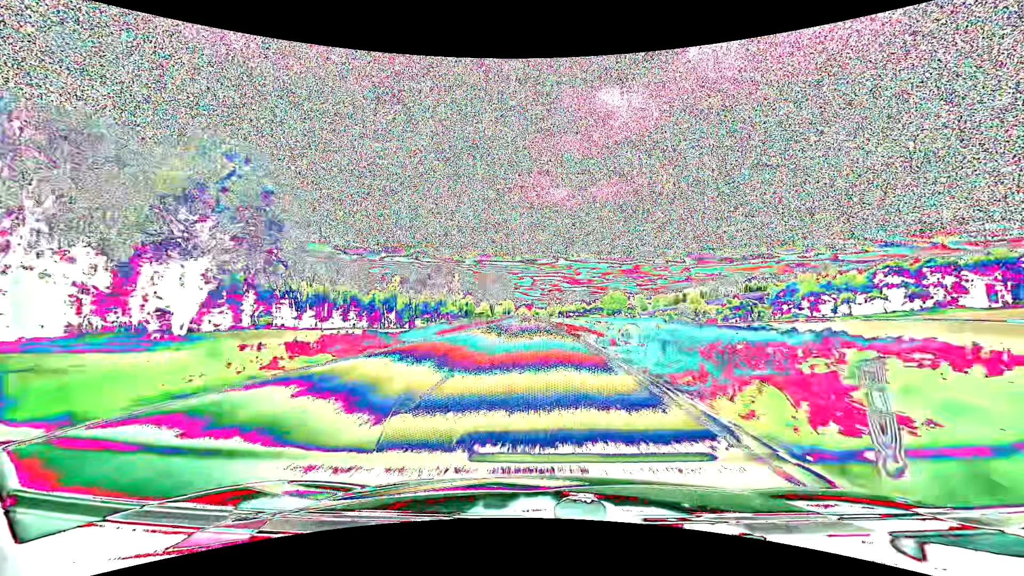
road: primary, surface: asphalt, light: Day
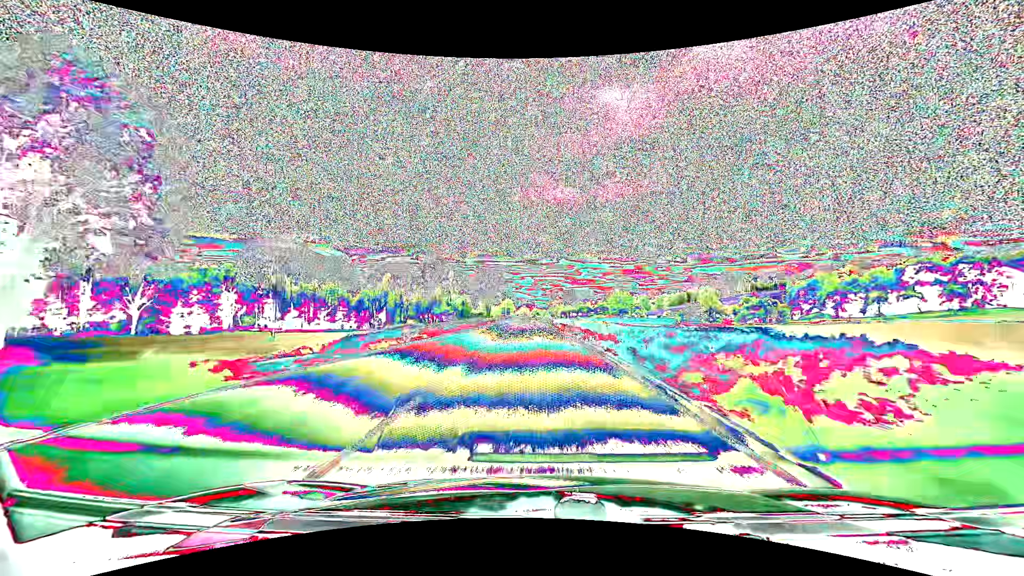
(0.0, +14.2) m; 0°
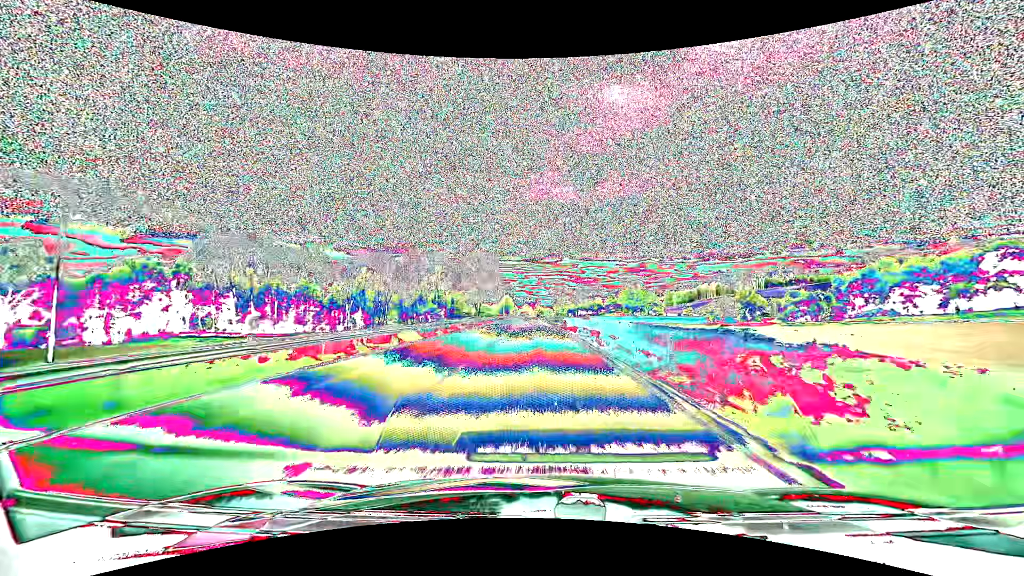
(-0.1, +28.5) m; 0°
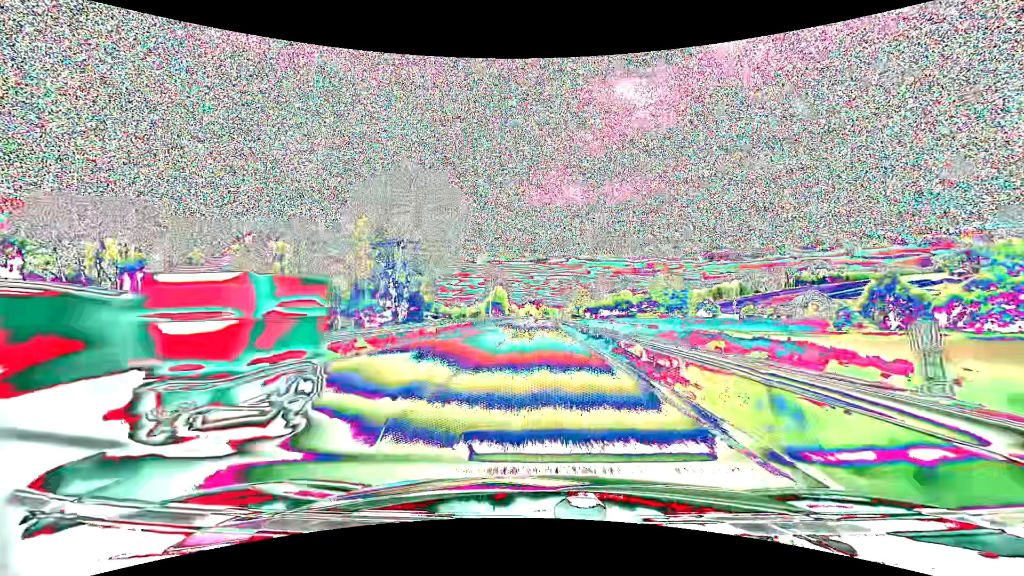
(-0.3, +57.5) m; -1°
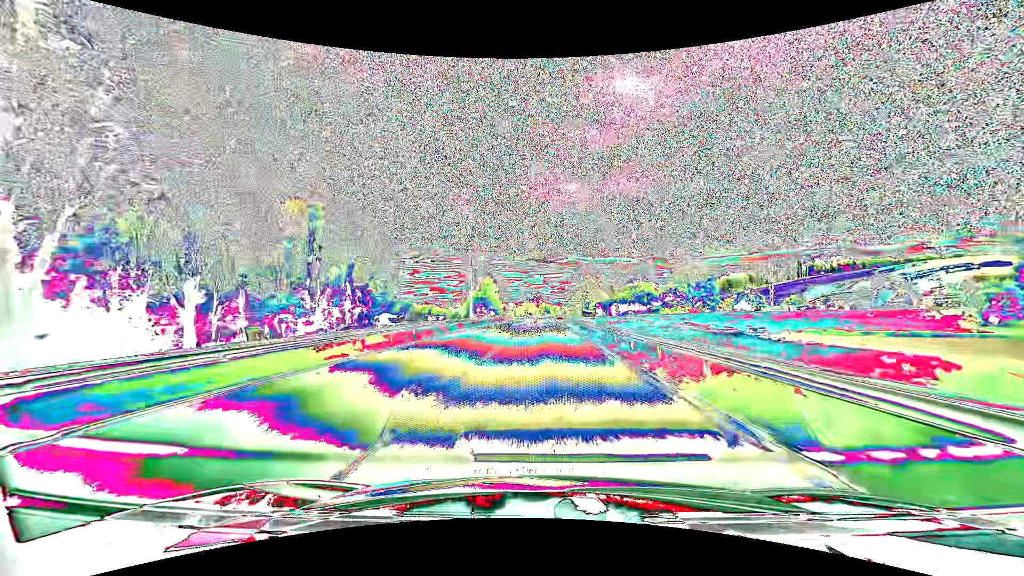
(0.0, +29.1) m; 0°
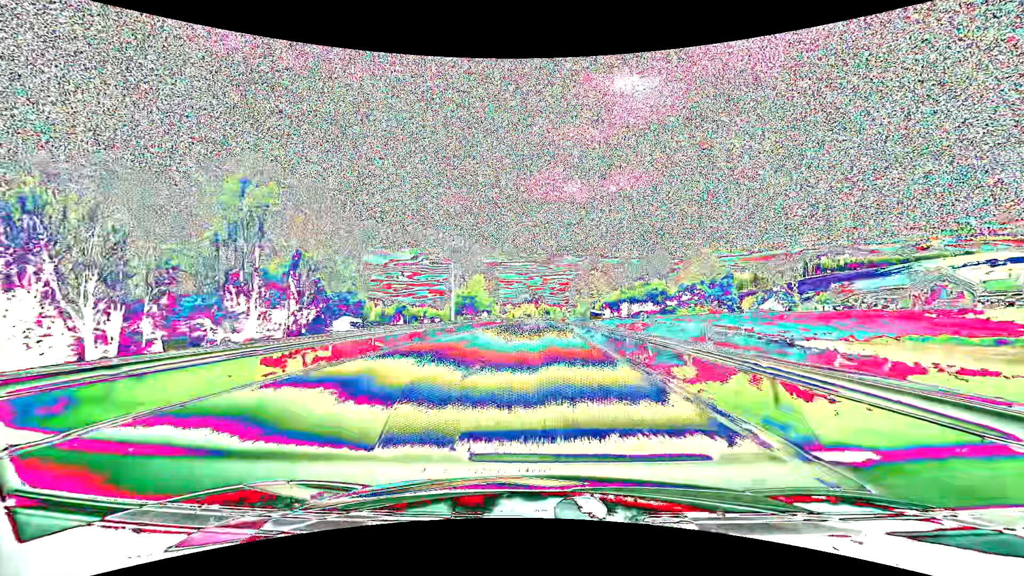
(0.0, +14.7) m; 0°
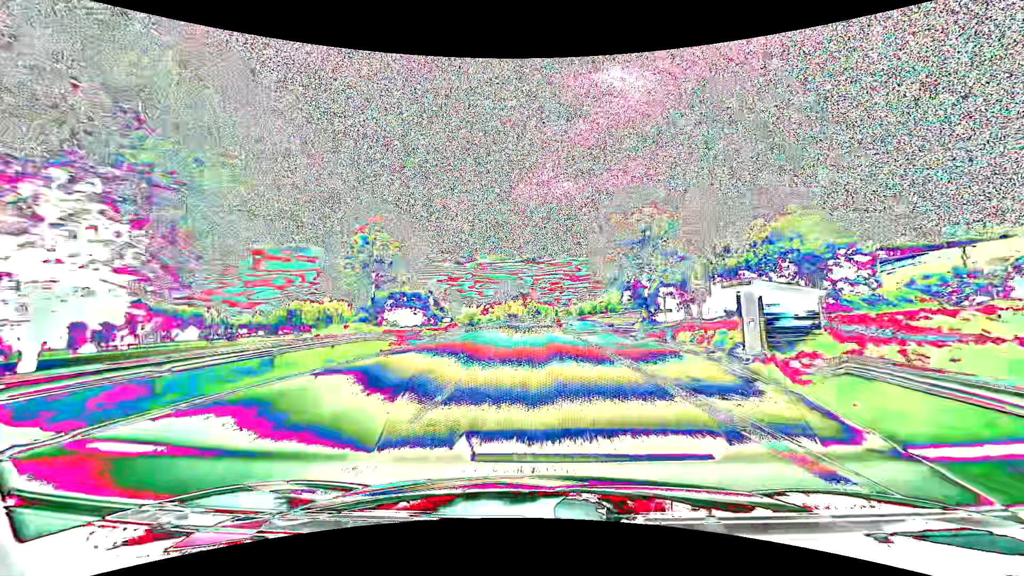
(+0.5, +59.2) m; +1°
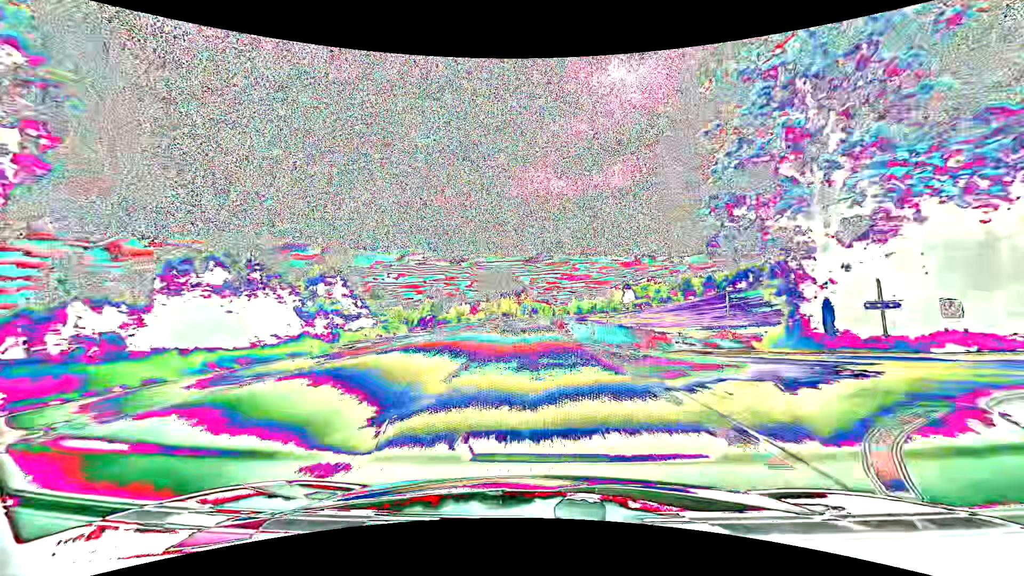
(+0.1, +30.0) m; 0°
(0, +10) (0, +20) (0, +30) (0, +40) (0, +50) (0, +60) (0, +70) (0, +80) (0, +90) (0, +100) m
